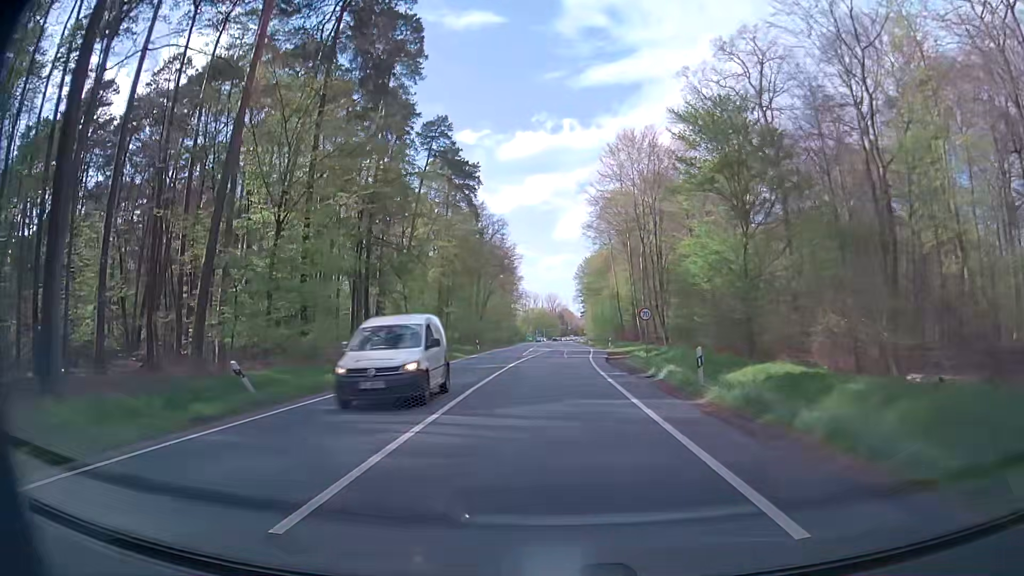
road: primary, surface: asphalt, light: Day
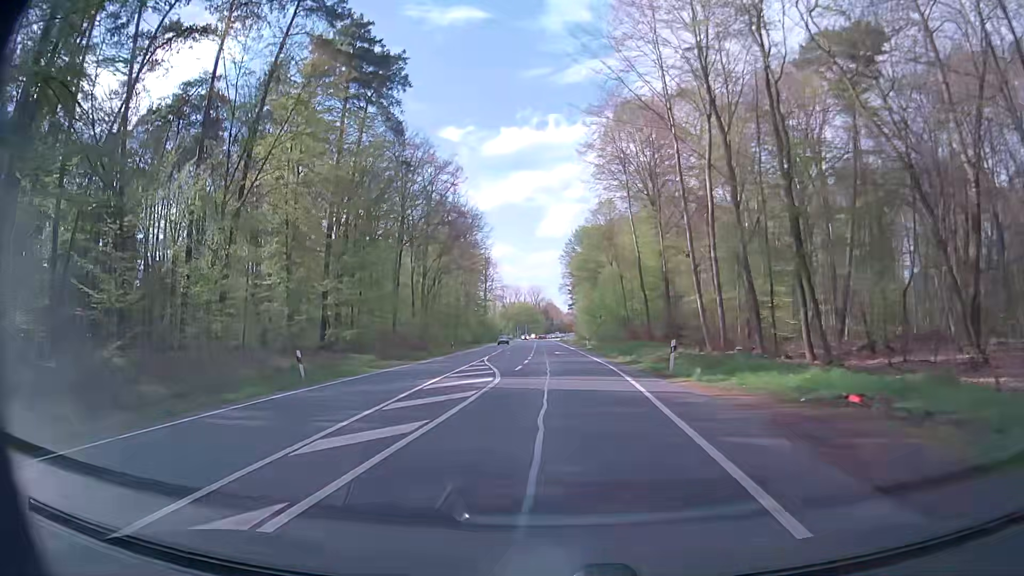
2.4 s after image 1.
(+0.8, +42.0) m; +2°
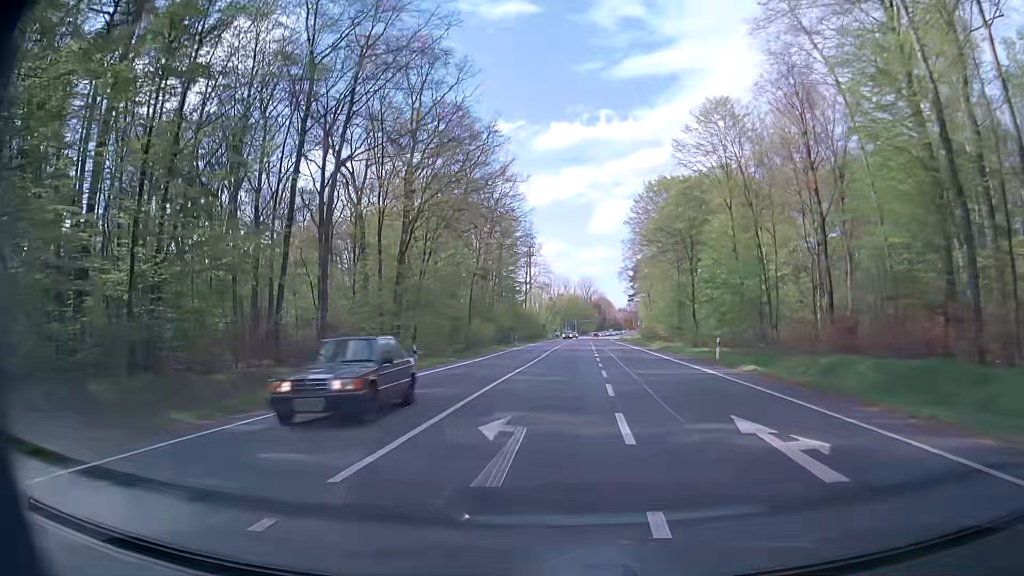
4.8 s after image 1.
(-2.0, +40.9) m; -4°
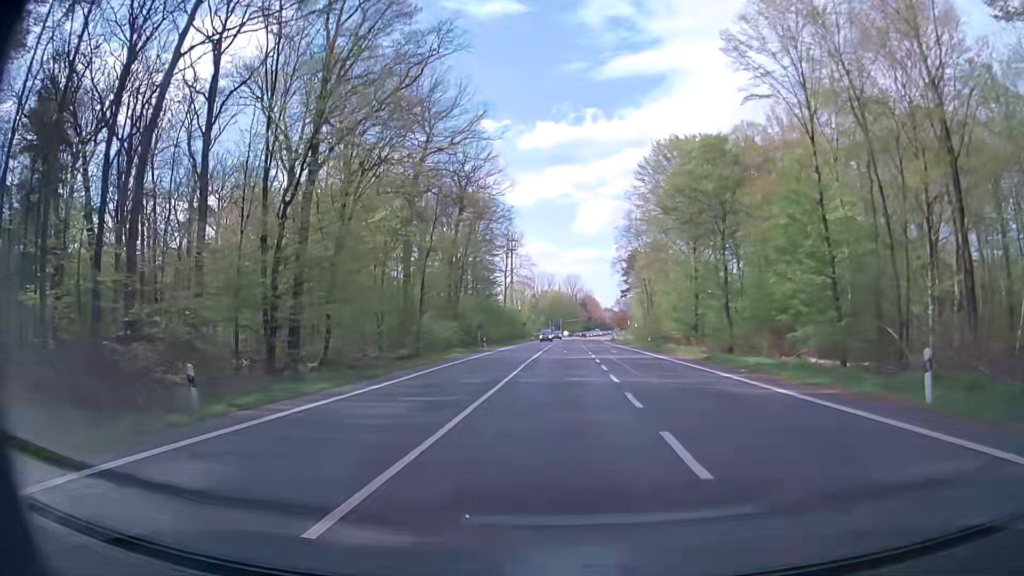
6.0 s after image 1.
(+0.2, +20.2) m; +2°
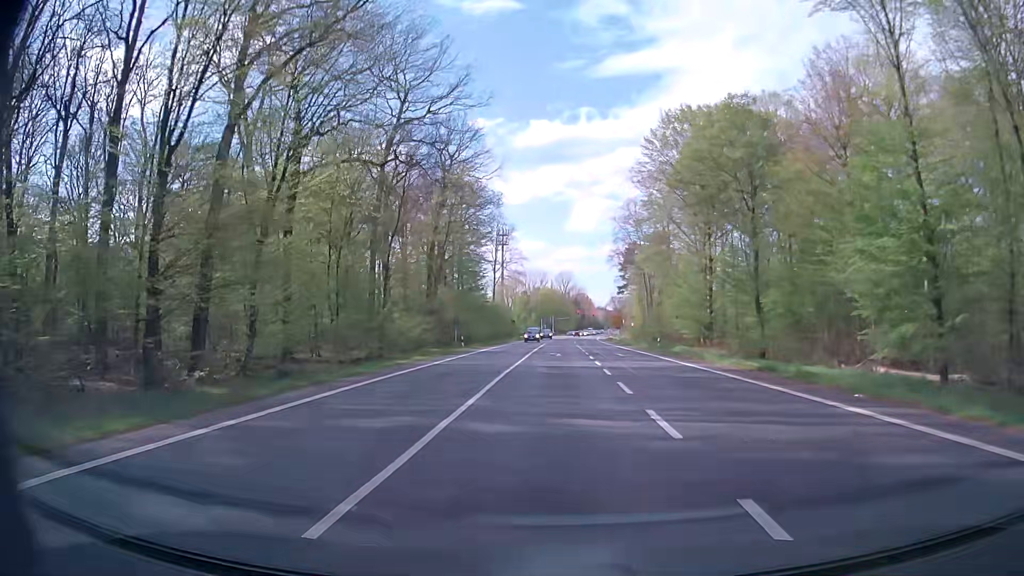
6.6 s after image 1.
(-0.1, +10.0) m; 0°
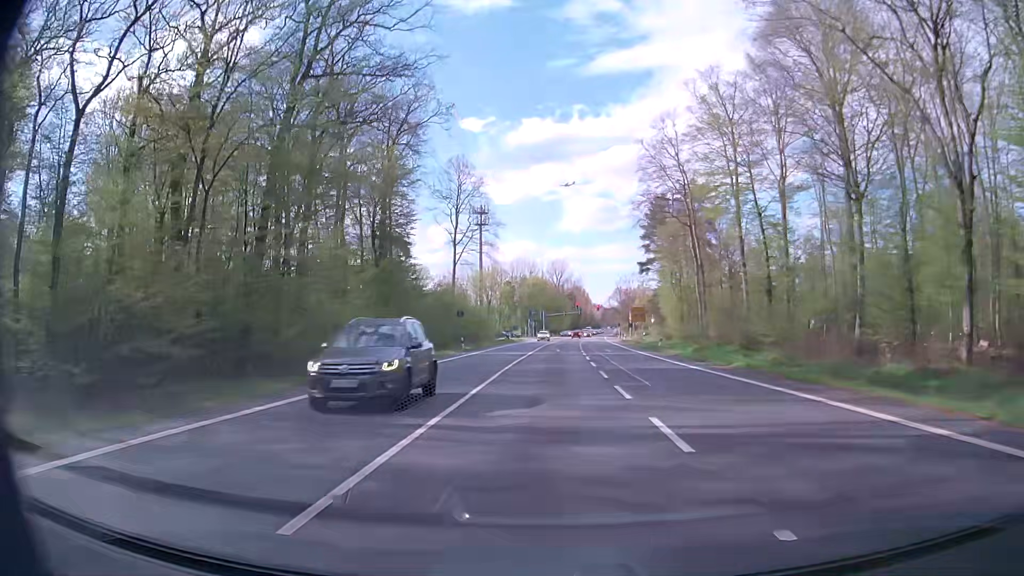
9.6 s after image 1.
(+0.8, +49.4) m; +1°
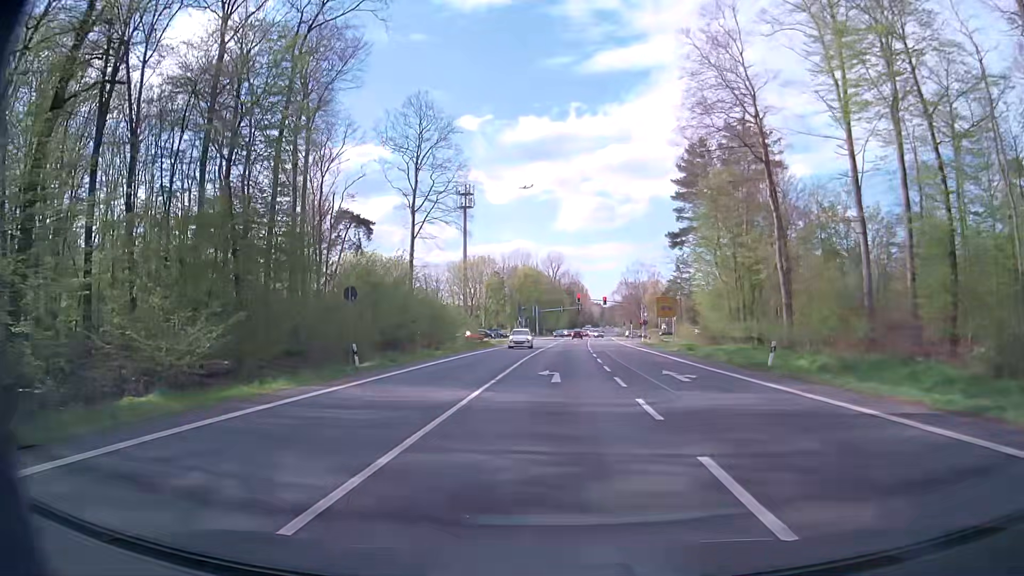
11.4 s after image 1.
(+0.1, +28.0) m; 0°
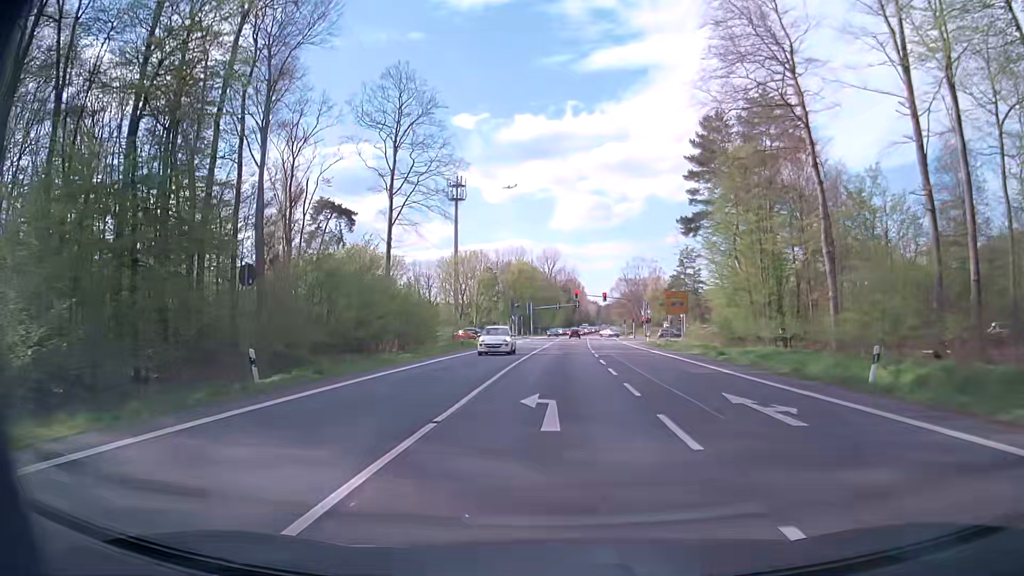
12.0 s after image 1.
(0.0, +8.6) m; 0°
